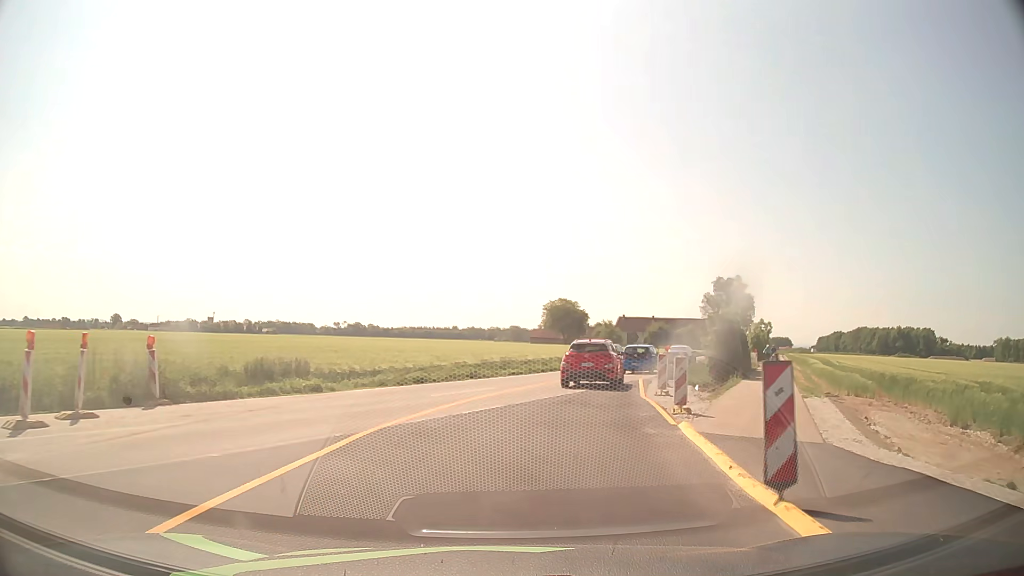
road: service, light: Day
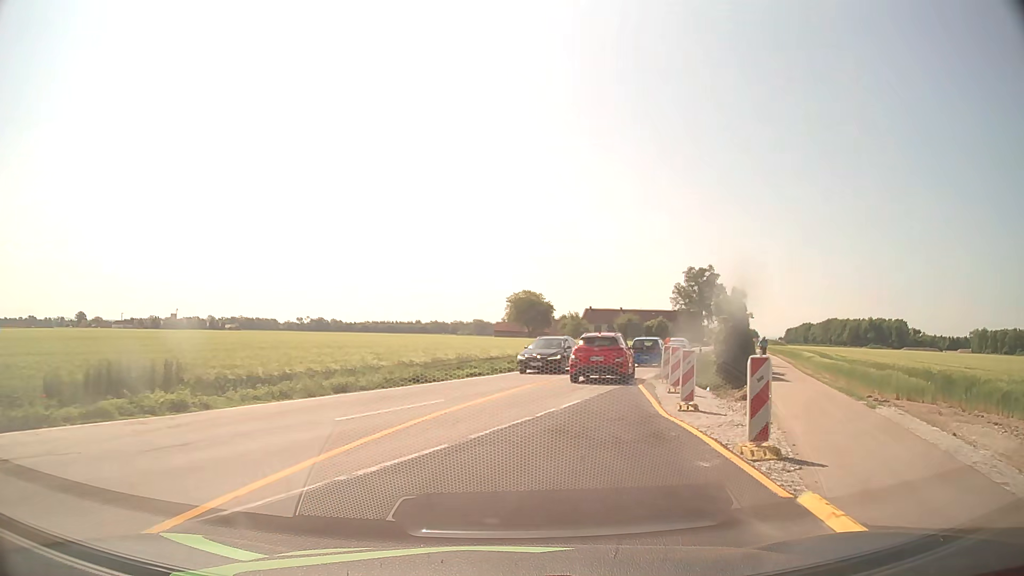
(+0.2, +6.5) m; +3°
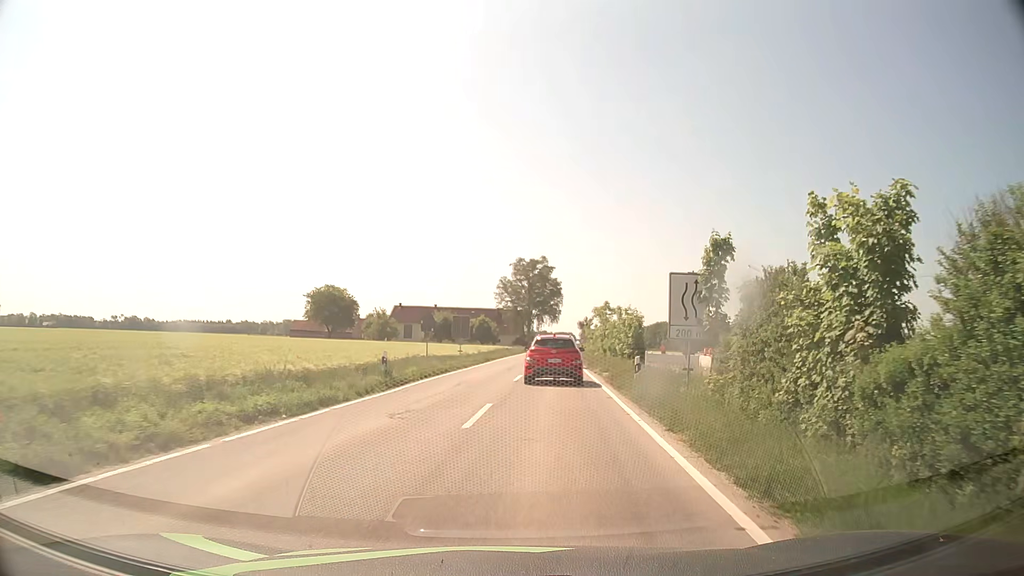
(+3.0, +23.9) m; +16°
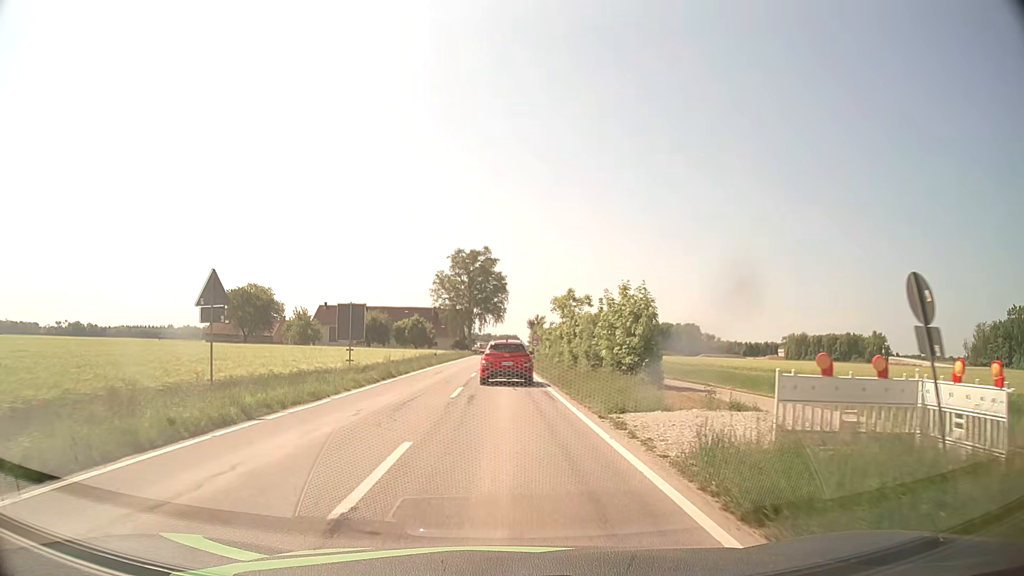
(+1.2, +17.9) m; +5°
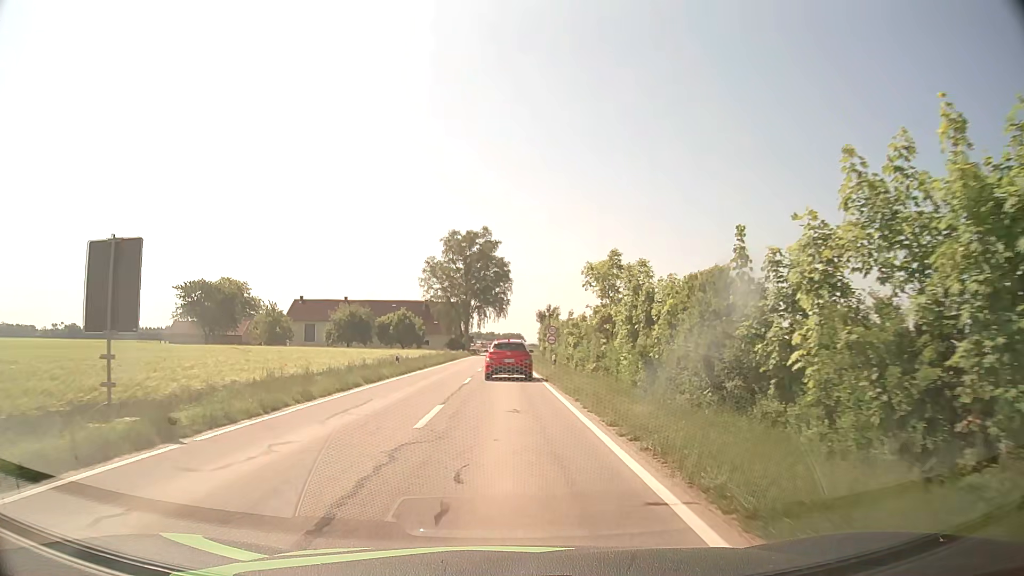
(0.0, +19.2) m; 0°
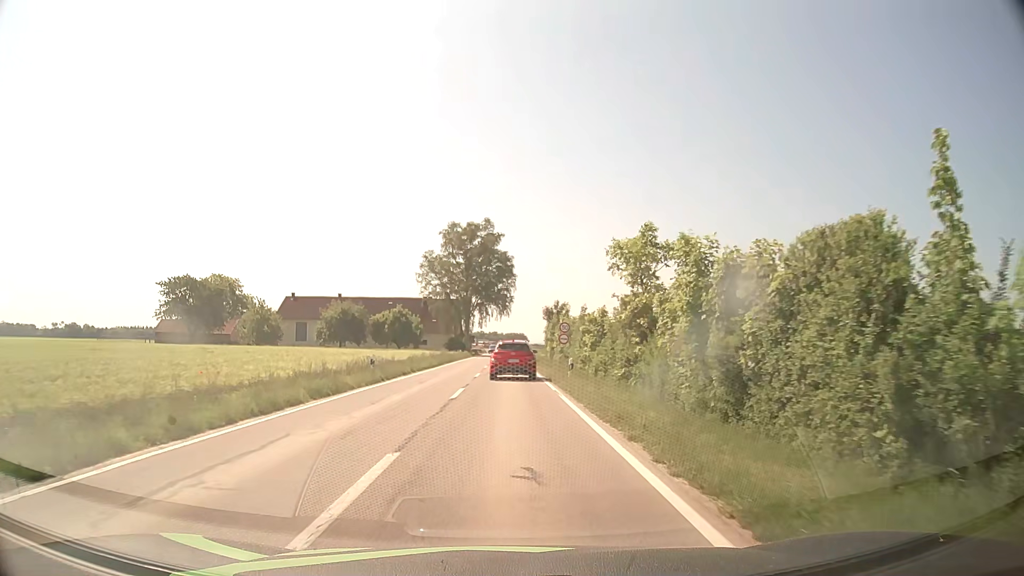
(0.0, +6.8) m; 0°
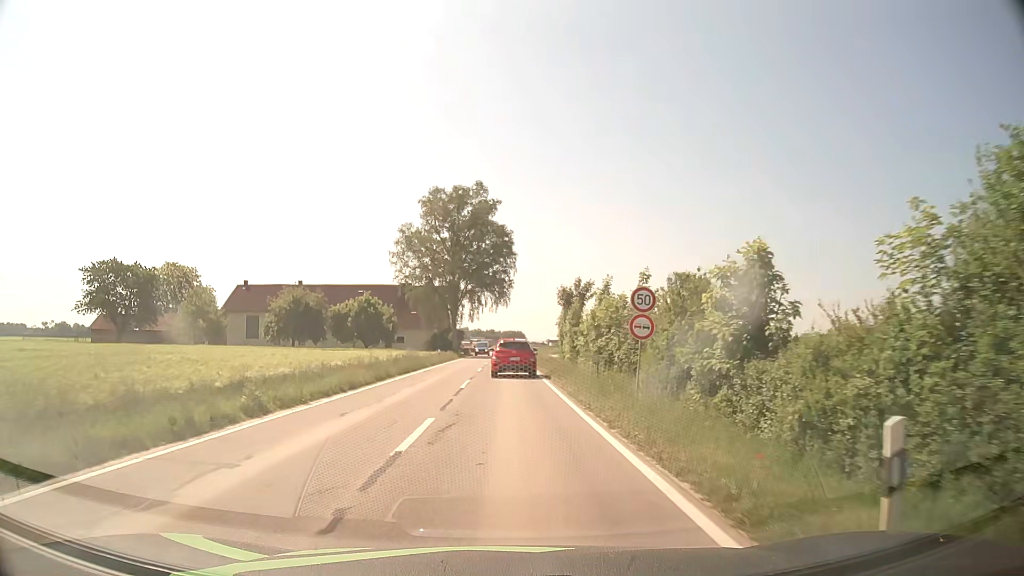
(0.0, +21.2) m; 0°
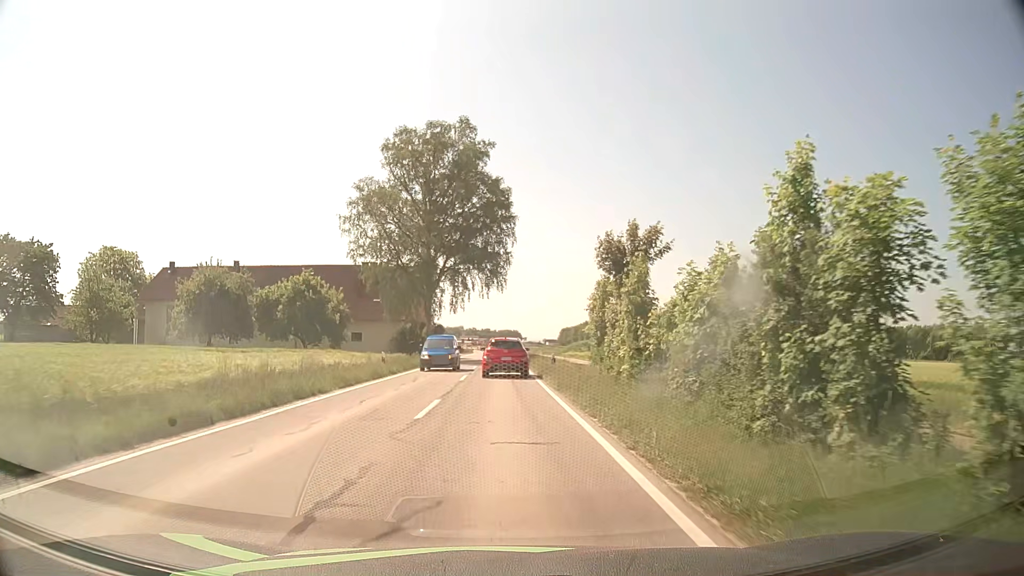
(+0.1, +21.7) m; 0°
(0, +10) (0, +20) (0, +30) (0, +40) (0, +50) (-1, +60) (-1, +70) (-1, +80) (-1, +90) (-1, +100) m
